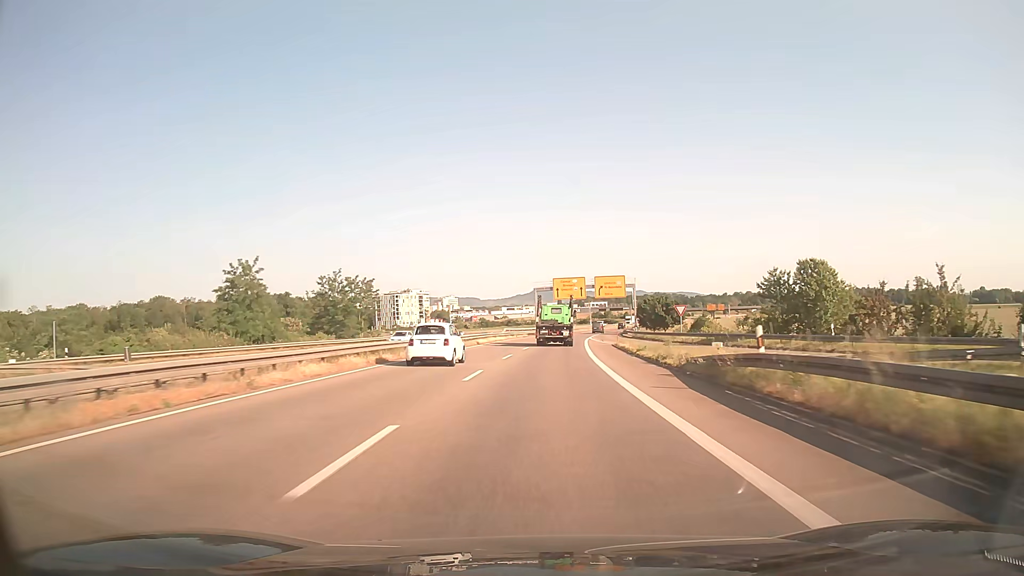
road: trunk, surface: asphalt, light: Day
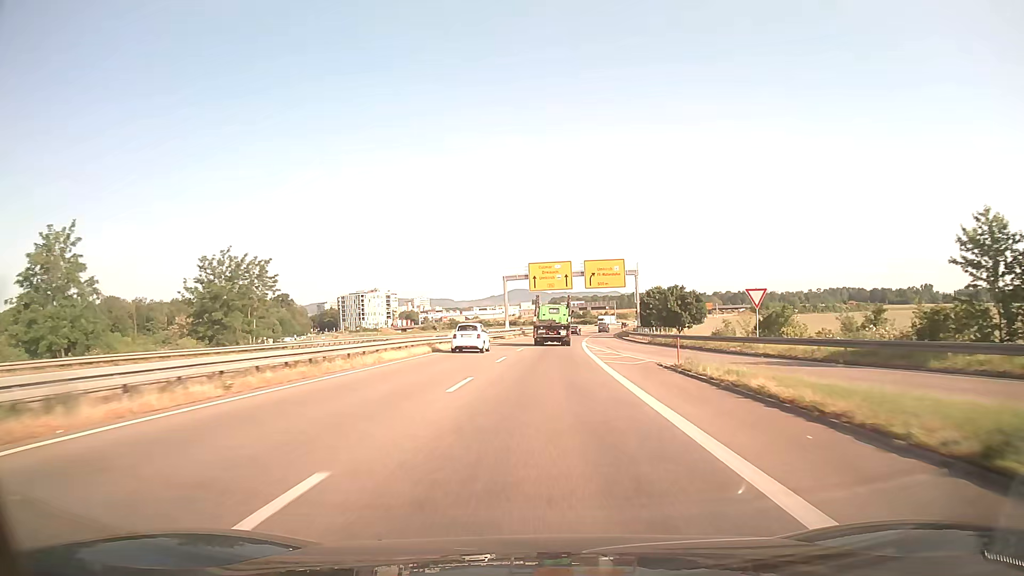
(+0.6, +27.1) m; +2°
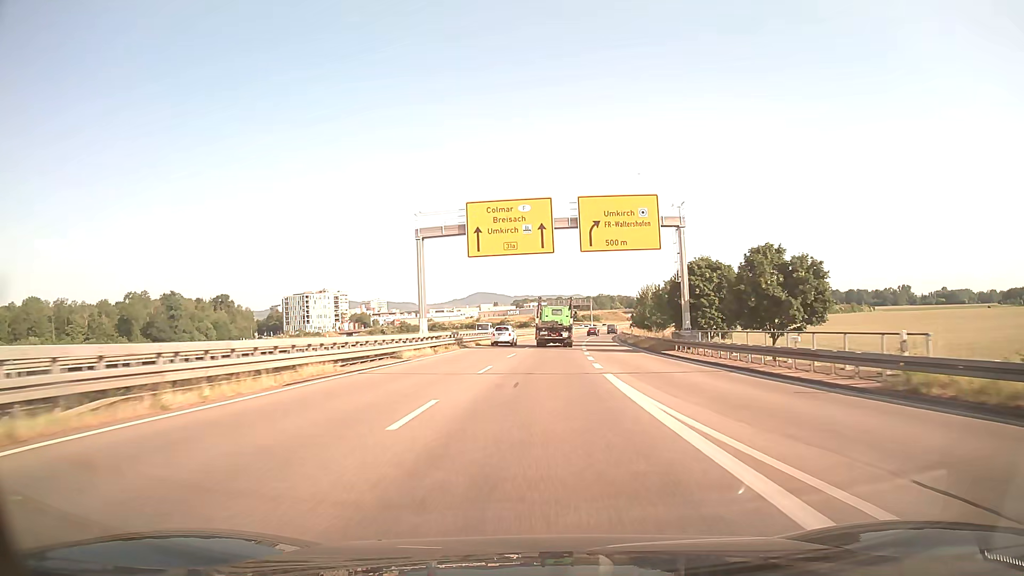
(+1.2, +41.1) m; +3°
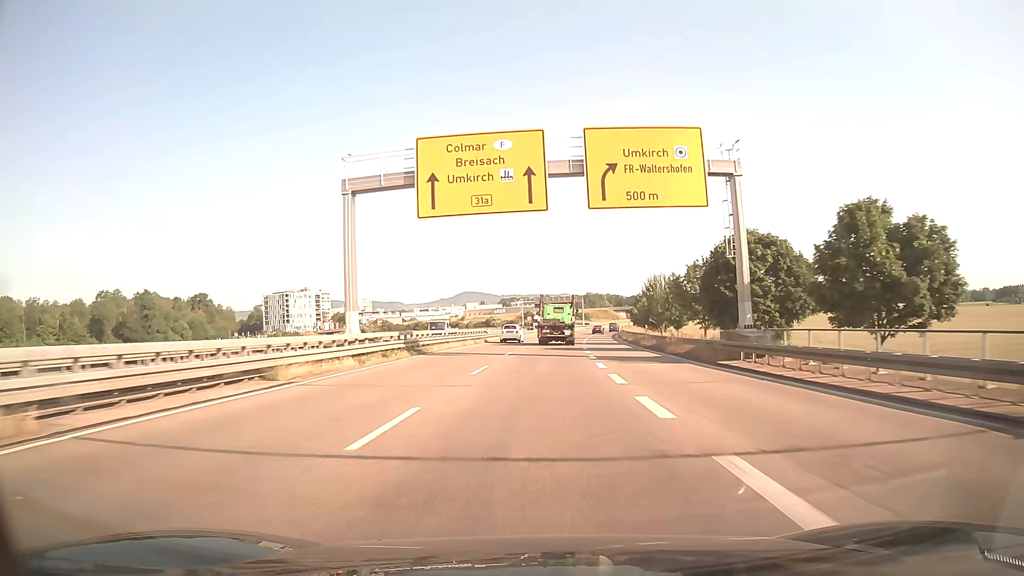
(+0.2, +13.9) m; +1°
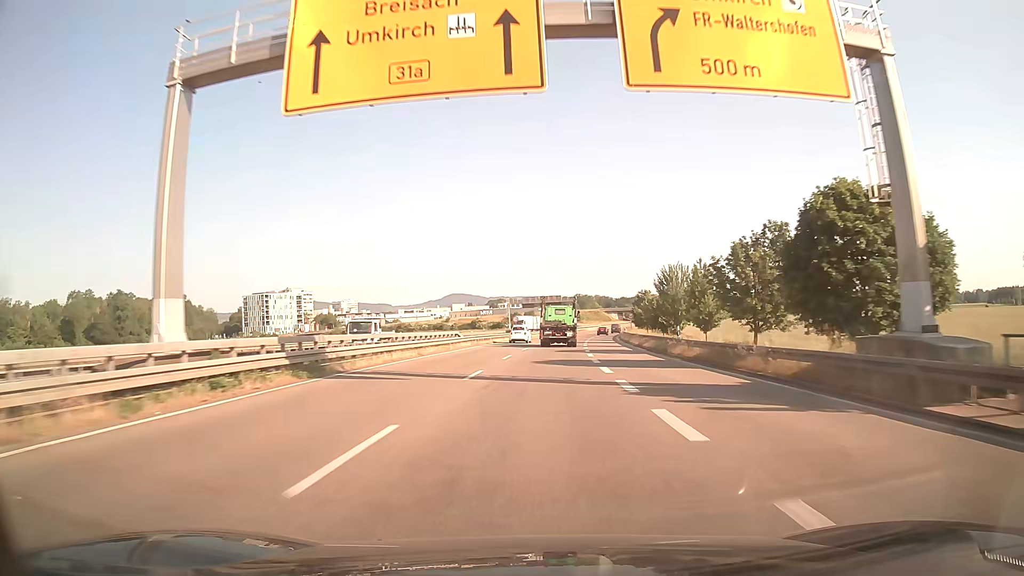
(+0.1, +14.0) m; +1°
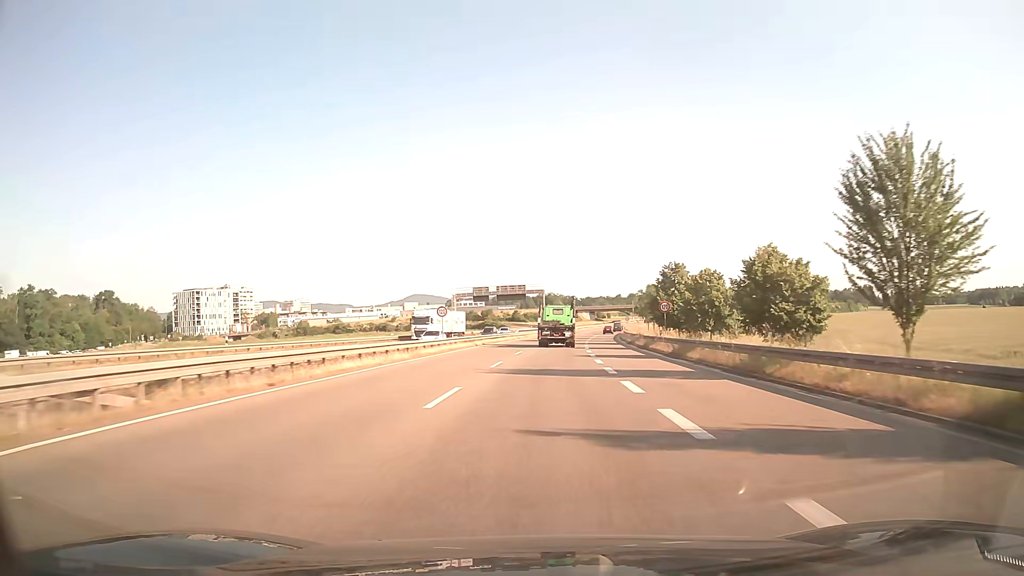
(+1.2, +42.1) m; +3°
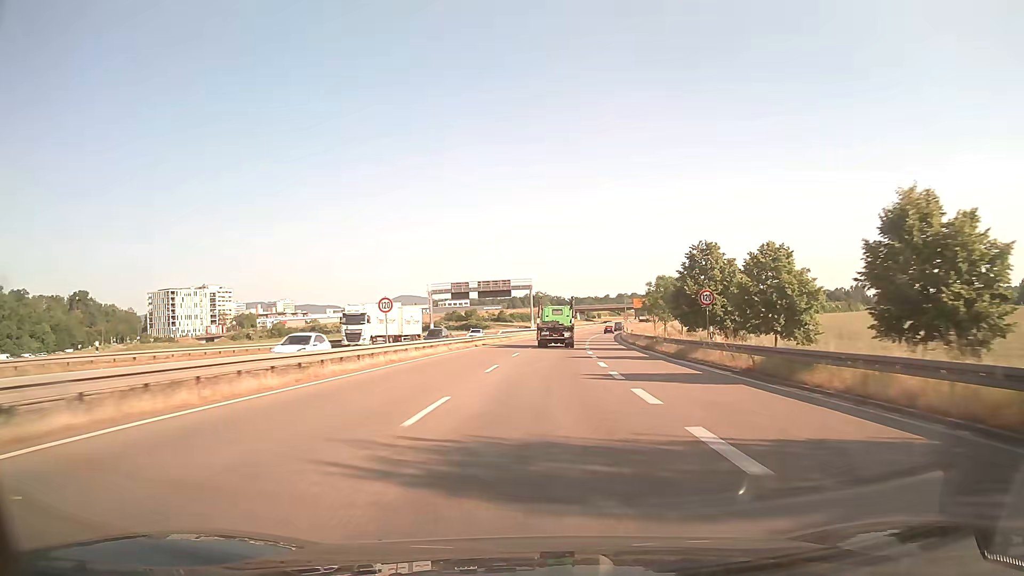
(+0.2, +14.1) m; +1°
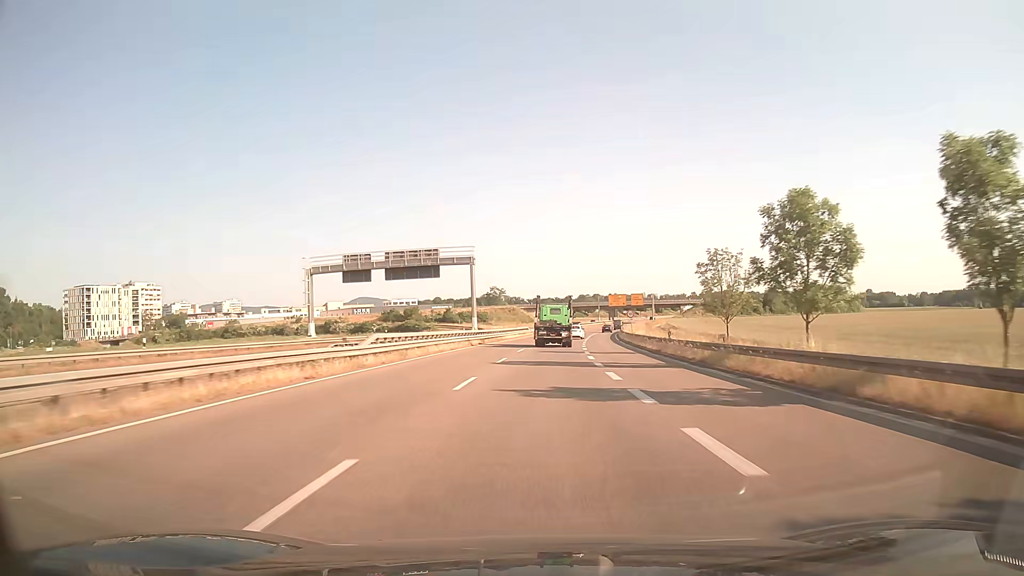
(+1.3, +42.3) m; +3°
(0, +10) (0, +20) (+1, +30) (+1, +40) (+2, +50) (+3, +60) (+3, +70) (+4, +80) (+6, +90) (+7, +100) m
